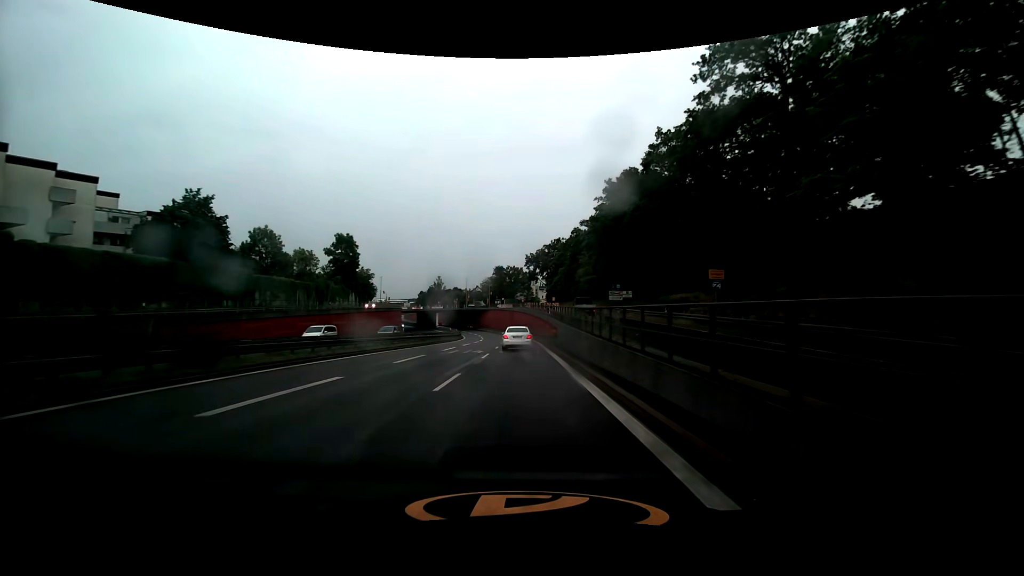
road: trunk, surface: asphalt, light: Day
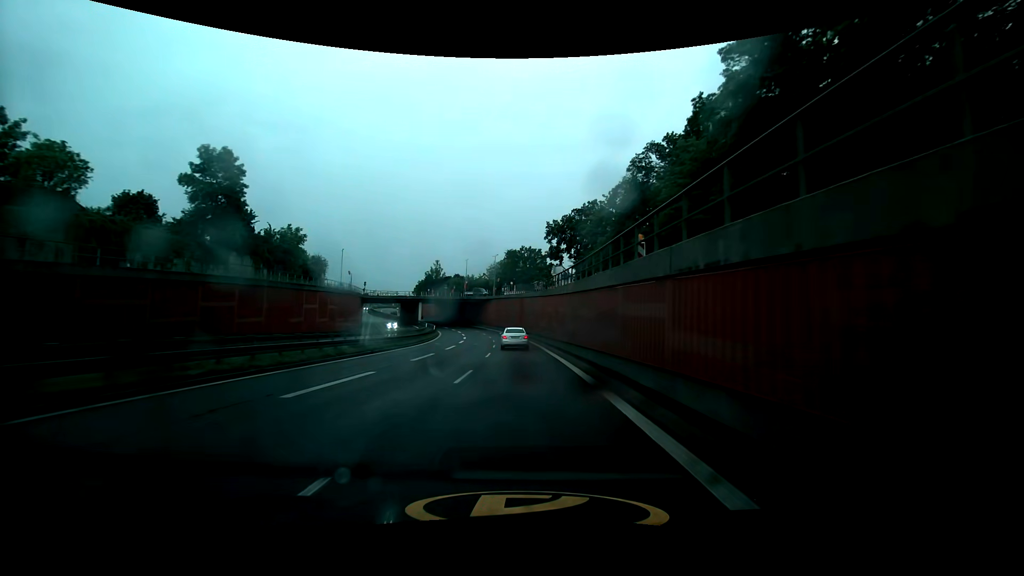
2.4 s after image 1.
(-0.2, +46.0) m; -2°
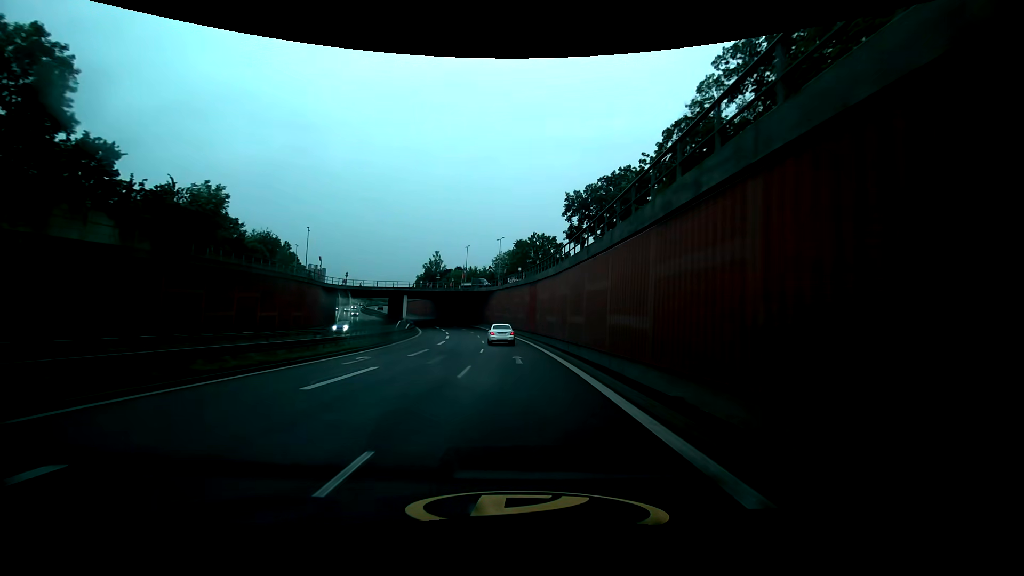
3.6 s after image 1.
(-0.1, +23.4) m; -1°
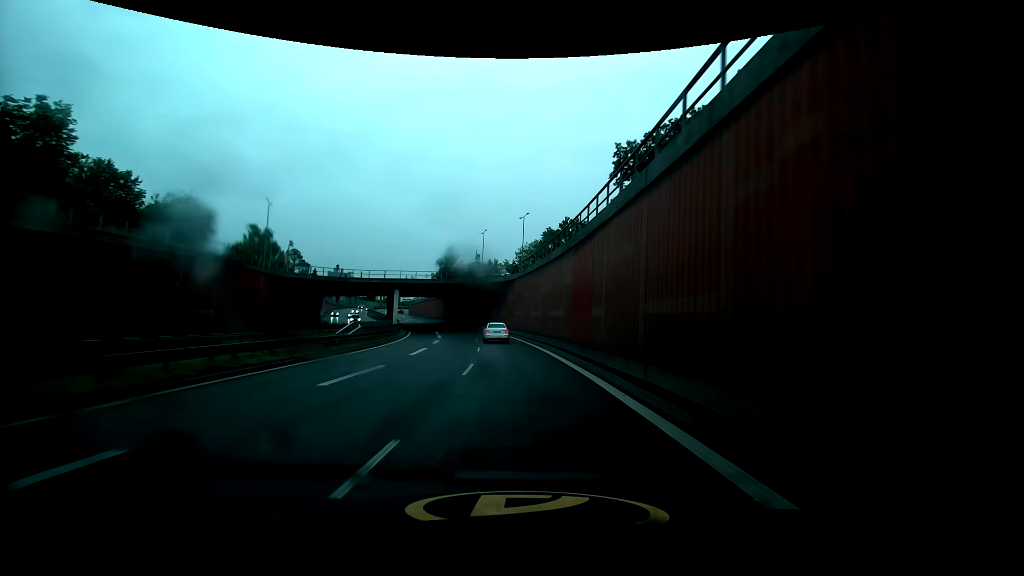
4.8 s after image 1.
(-0.6, +23.8) m; -3°
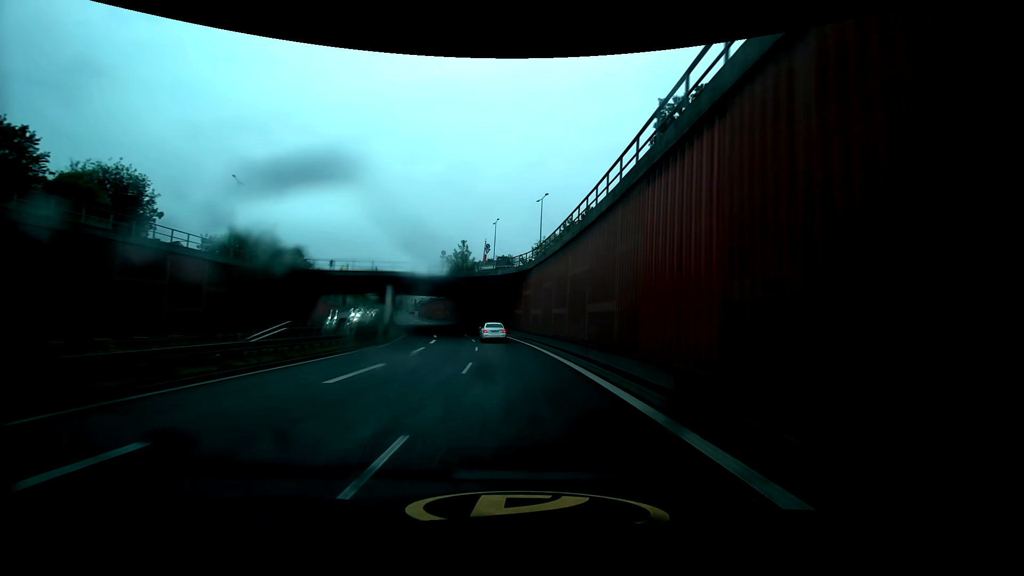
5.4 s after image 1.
(-0.2, +12.0) m; -2°
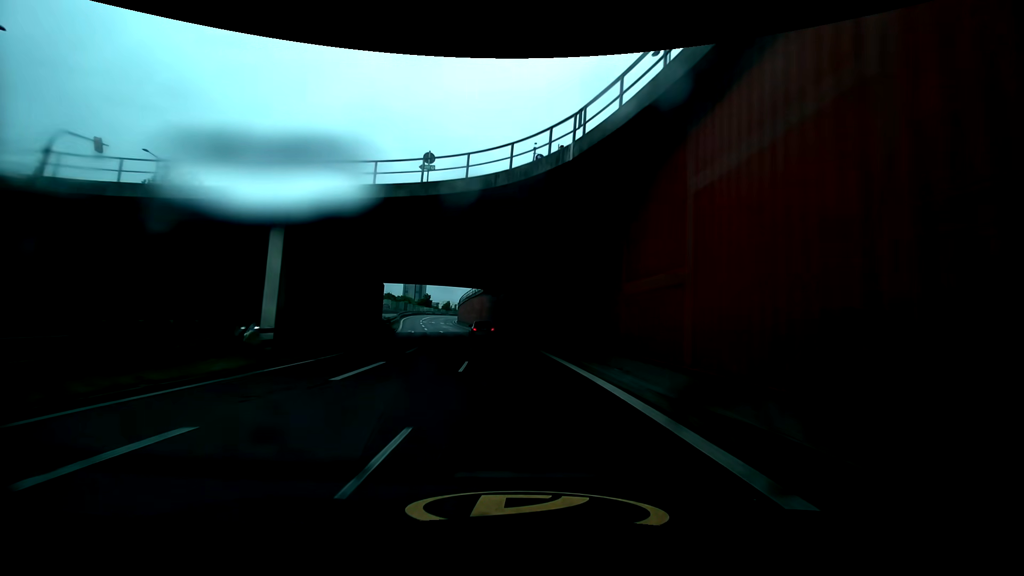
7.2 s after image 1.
(-2.0, +36.1) m; -7°
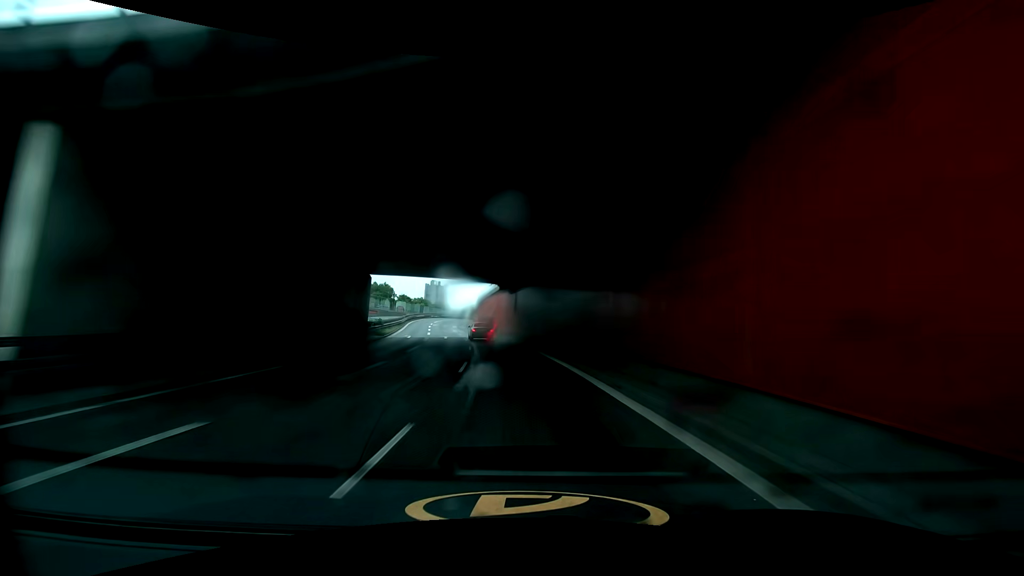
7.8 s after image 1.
(-0.3, +12.1) m; -3°
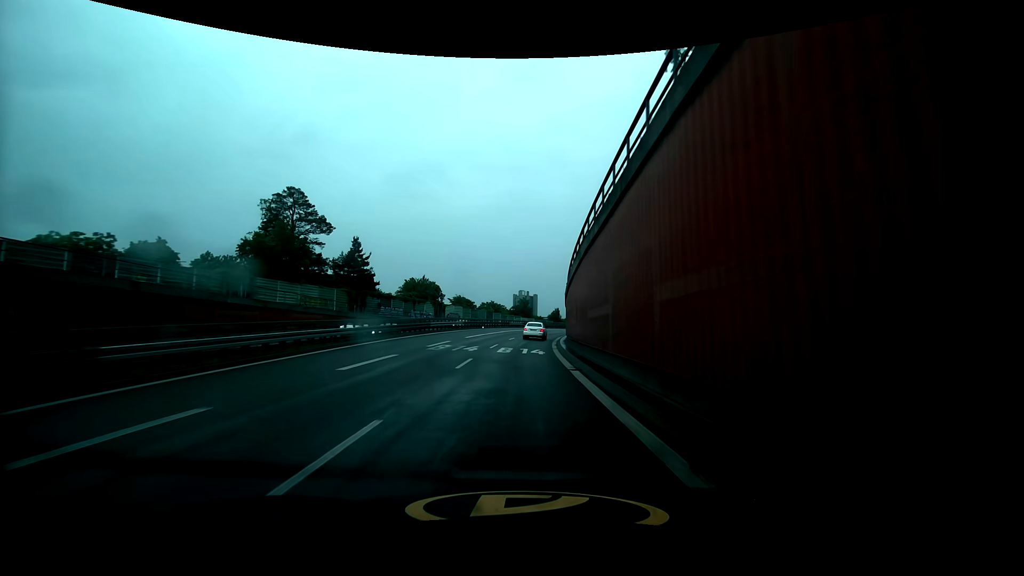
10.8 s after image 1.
(-4.7, +60.5) m; -11°
(0, +10) (0, +20) (0, +30) (+1, +40) (+2, +50) (+3, +60) (+5, +70) (+7, +79) (+10, +89) (+13, +99) m
